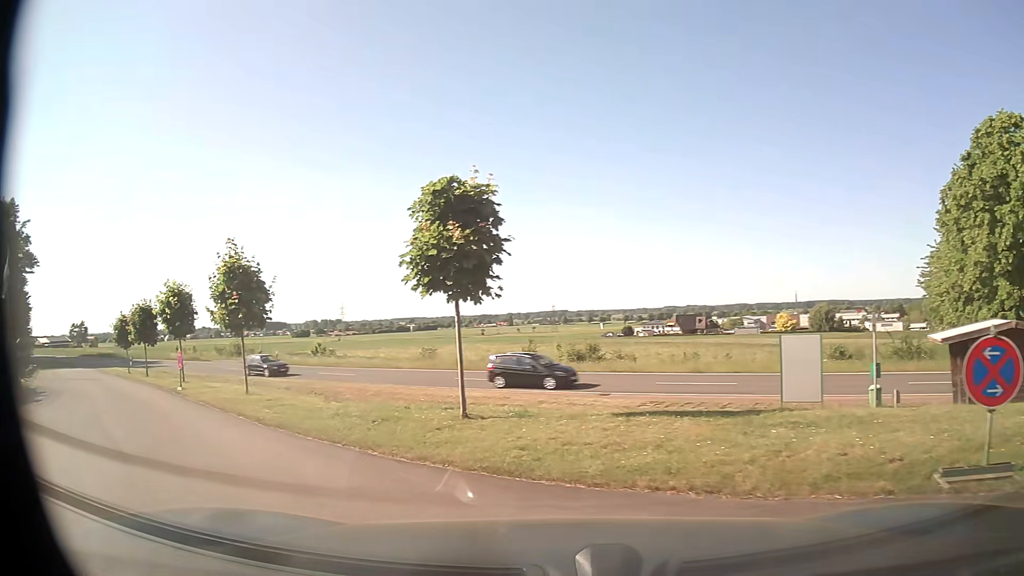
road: service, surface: asphalt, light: Day
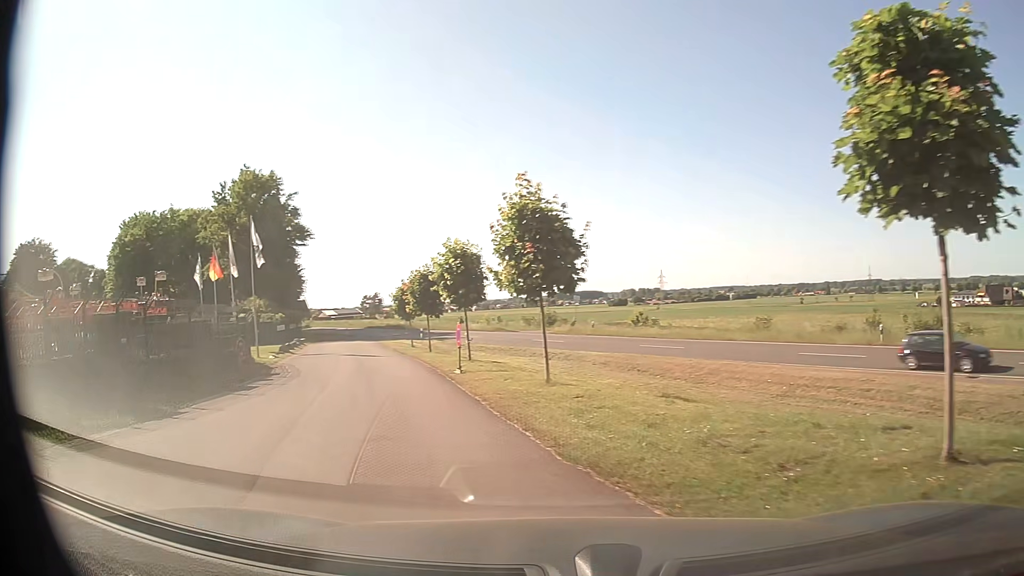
(-1.4, +5.0) m; -28°
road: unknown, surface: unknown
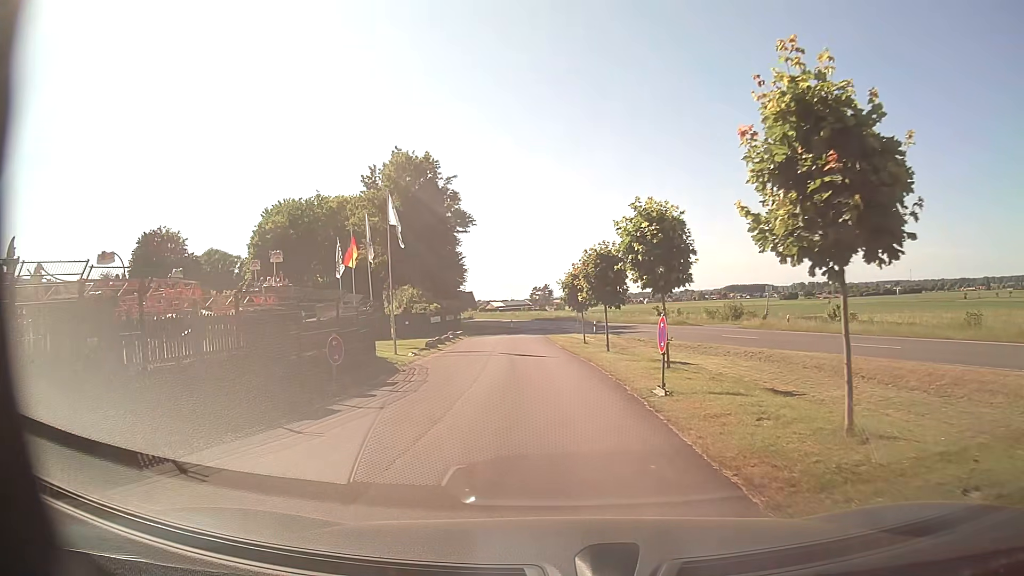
(-1.1, +6.4) m; -16°
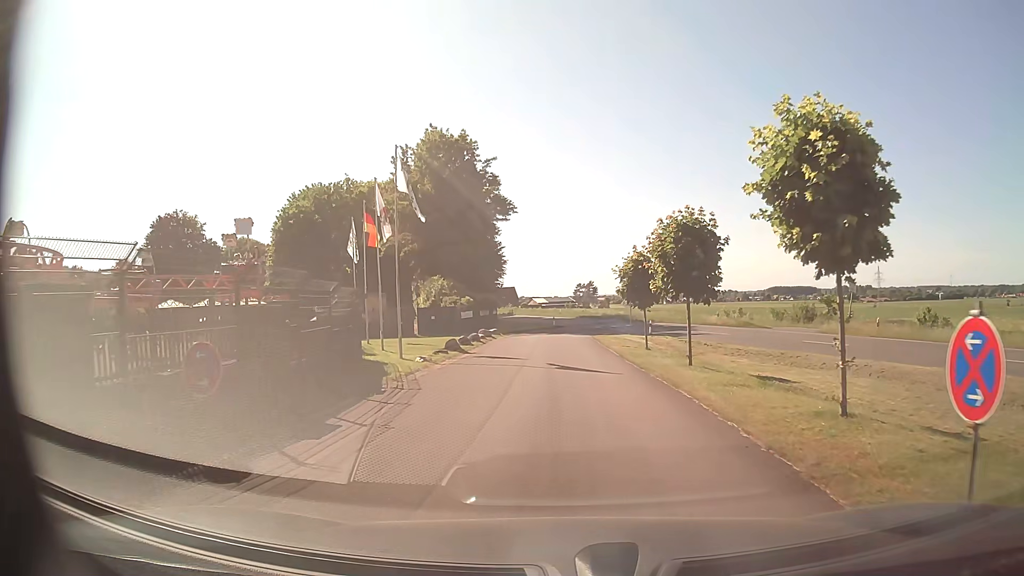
(-0.3, +7.7) m; -4°
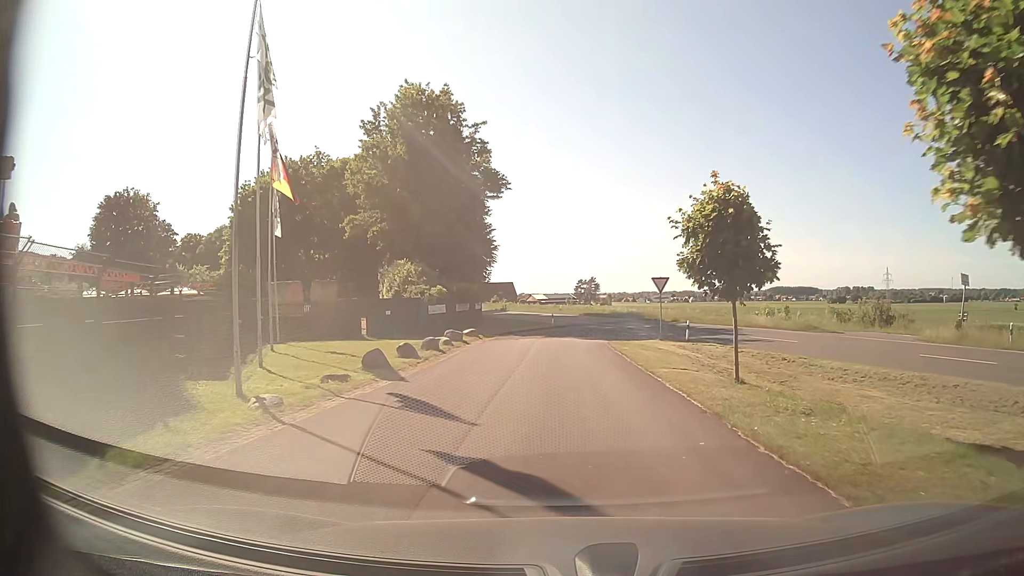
(+0.1, +13.4) m; +1°
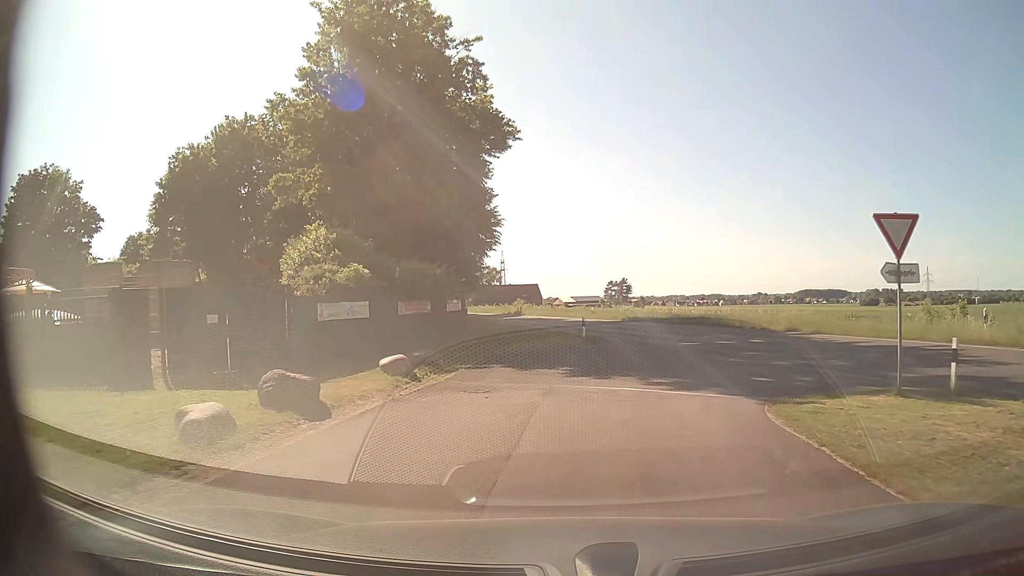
(-0.3, +21.2) m; -3°
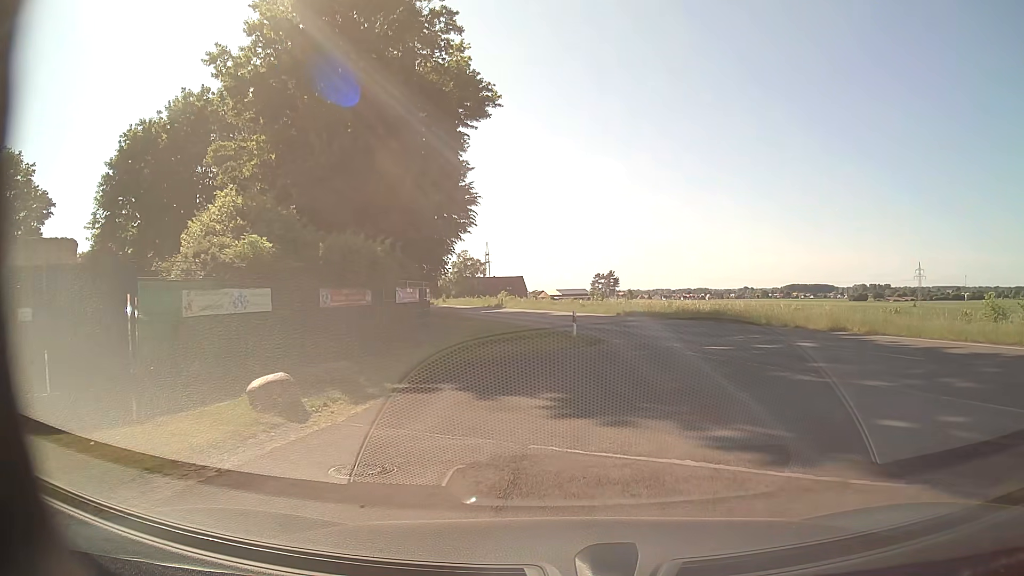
(0.0, +6.3) m; +1°
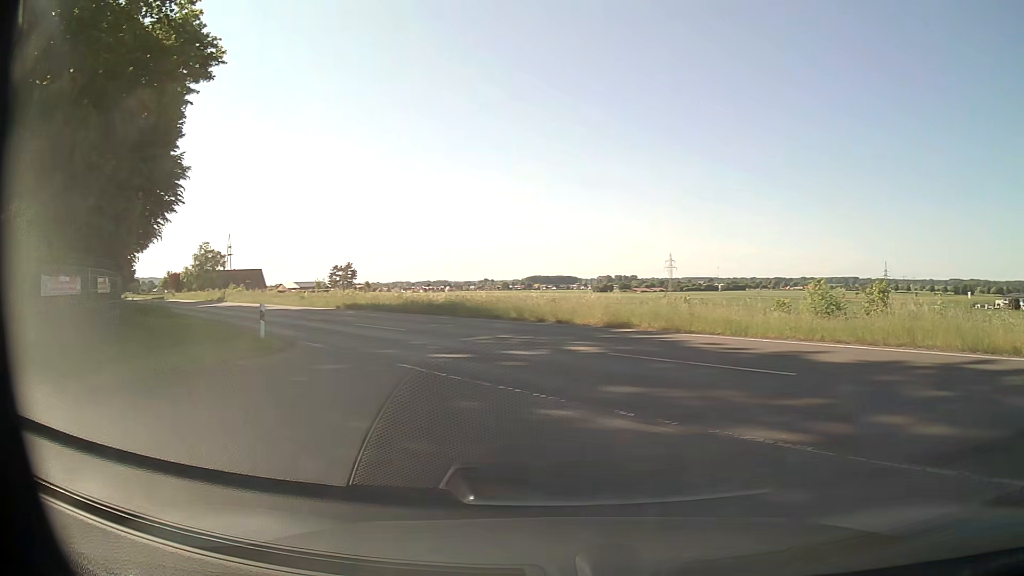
(+0.8, +5.9) m; +21°
(+4, +9) (+1, +18) (-5, +26) (-12, +34) (-18, +41) (-25, +49) (-32, +56) (-38, +63) (-45, +71) (-52, +78) m
